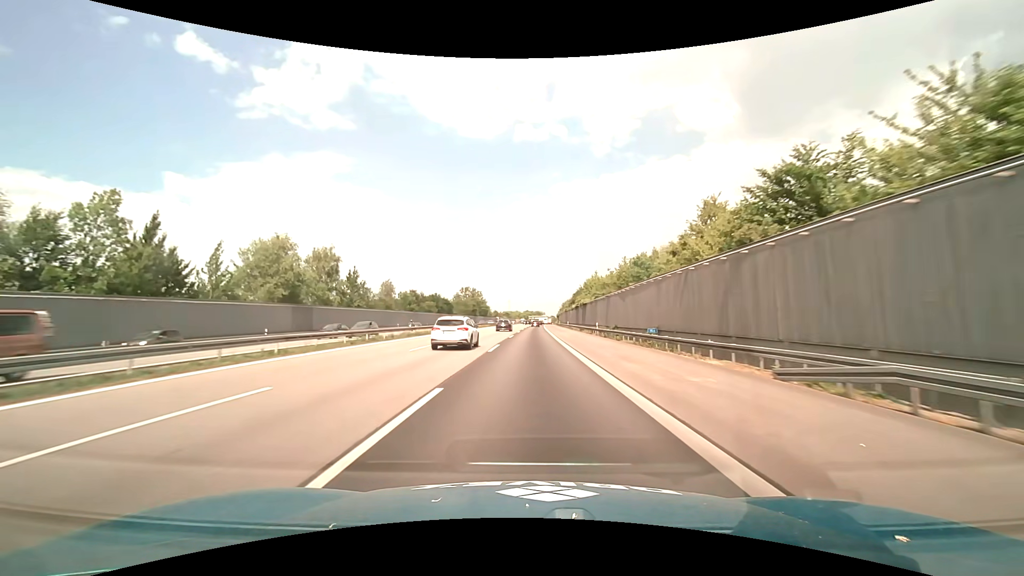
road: motorway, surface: asphalt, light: Day
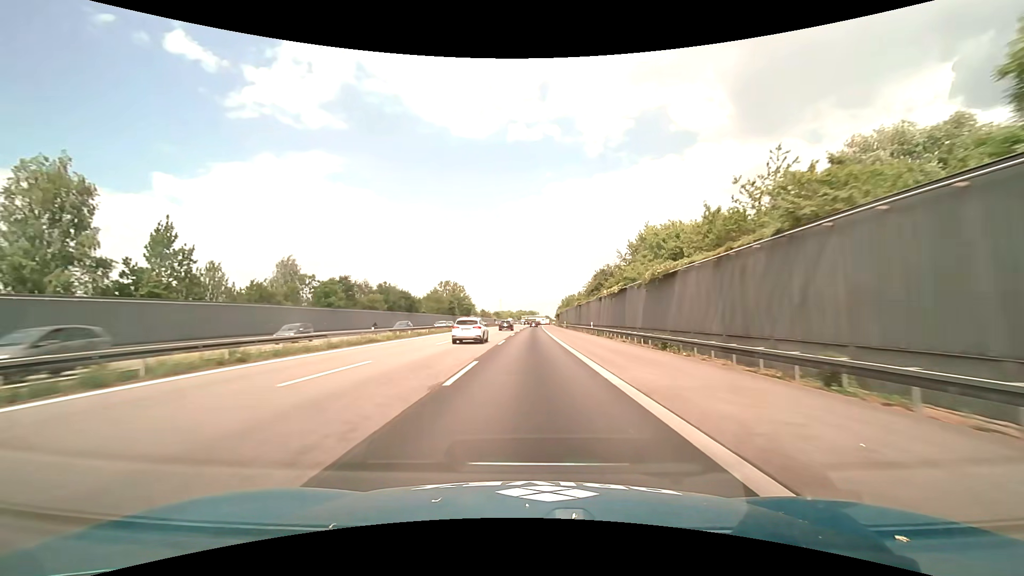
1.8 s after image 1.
(+0.3, +47.4) m; +1°
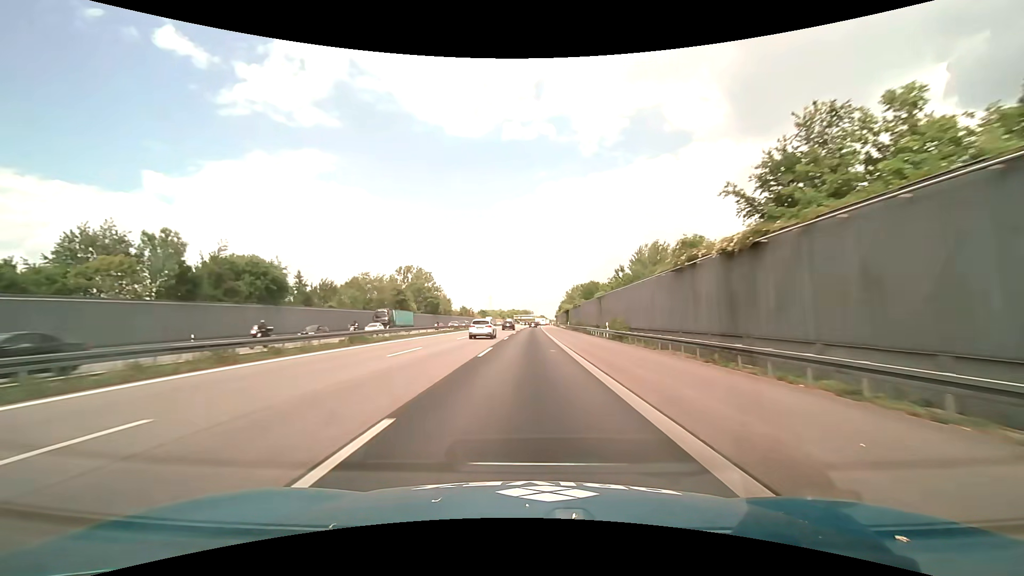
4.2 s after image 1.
(+0.2, +63.2) m; +1°
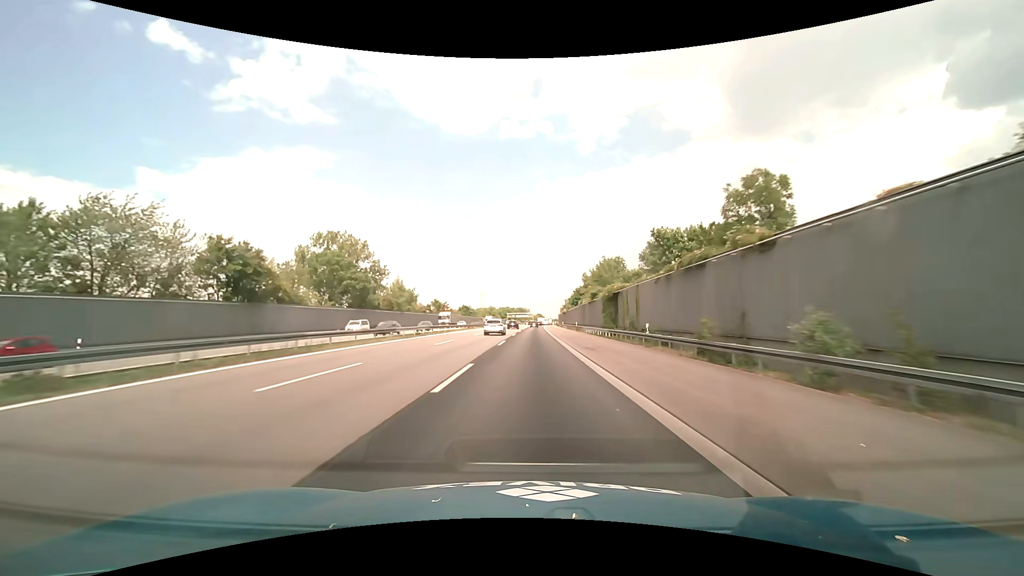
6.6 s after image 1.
(+0.1, +63.2) m; 0°
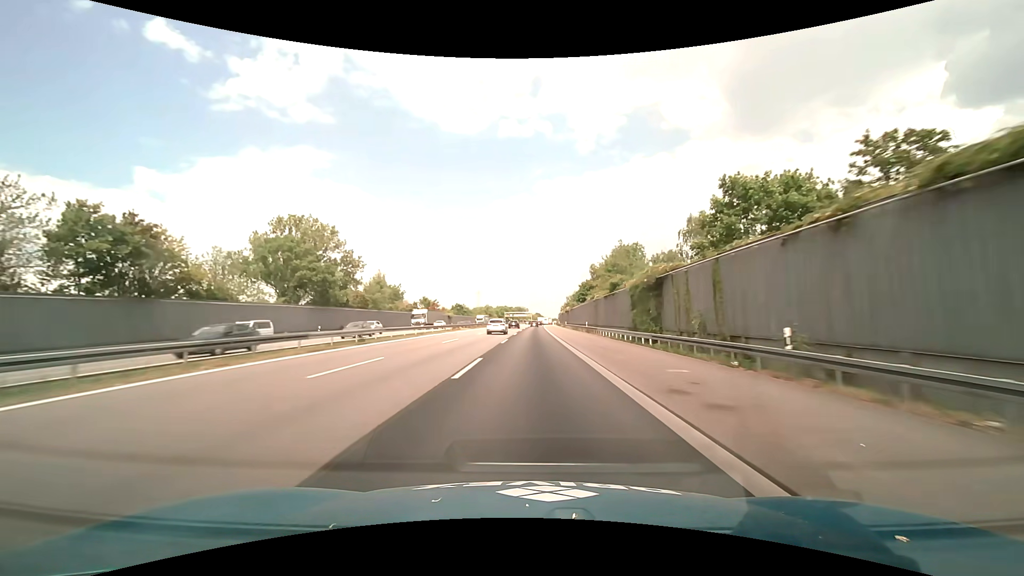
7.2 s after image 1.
(0.0, +15.8) m; 0°
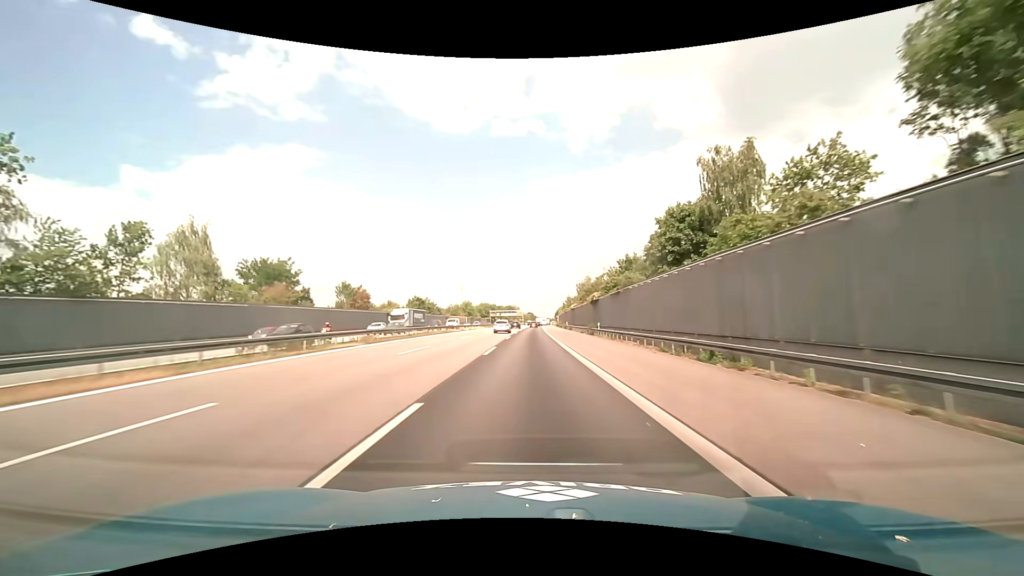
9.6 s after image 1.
(+0.3, +63.2) m; +1°
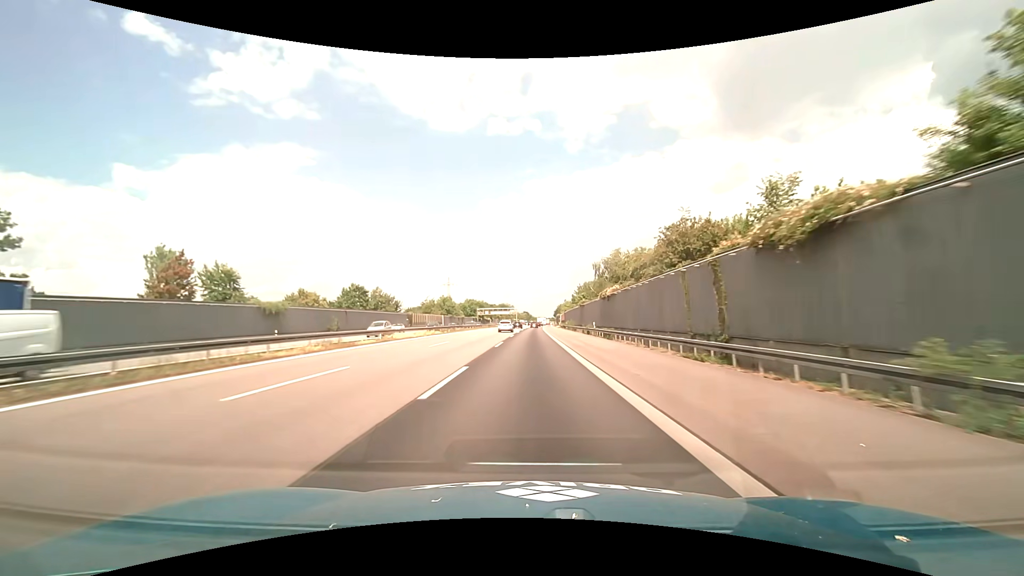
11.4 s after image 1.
(+0.2, +47.5) m; 0°
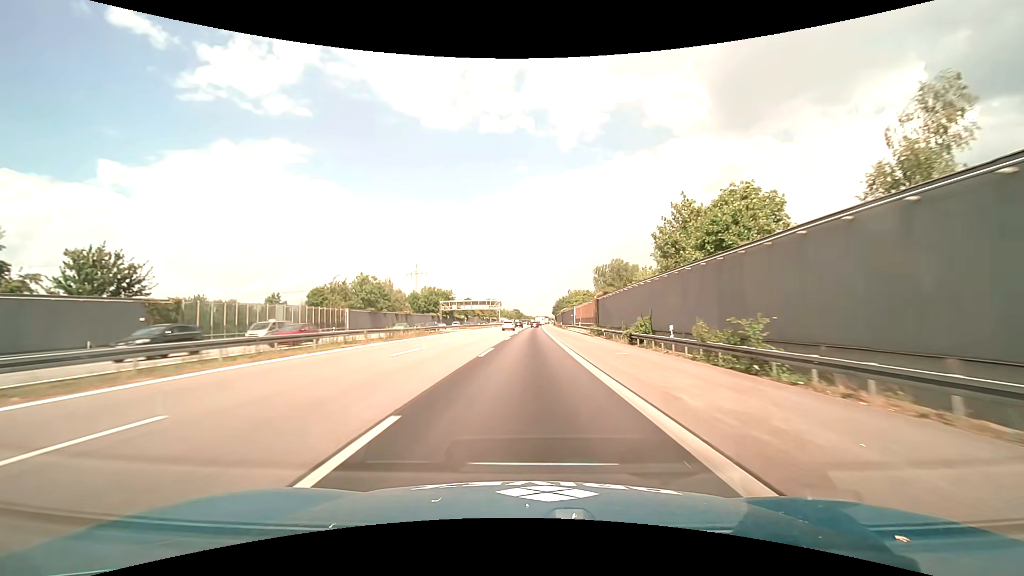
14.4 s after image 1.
(+0.7, +79.2) m; +1°
(0, +10) (0, +20) (0, +30) (0, +40) (0, +50) (0, +60) (+1, +70) (+1, +80) (+1, +90) (+1, +100) m
